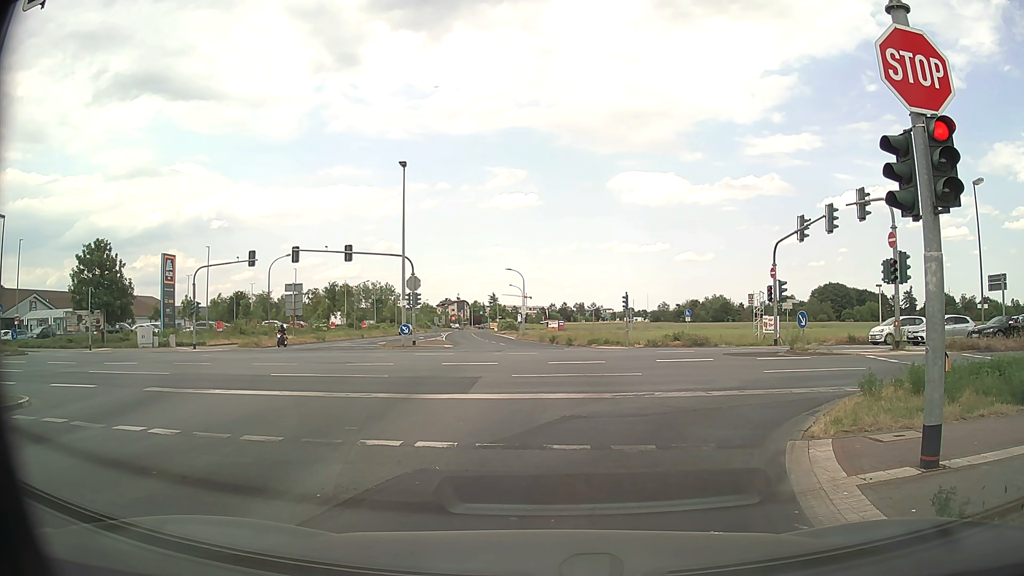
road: tertiary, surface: asphalt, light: Day
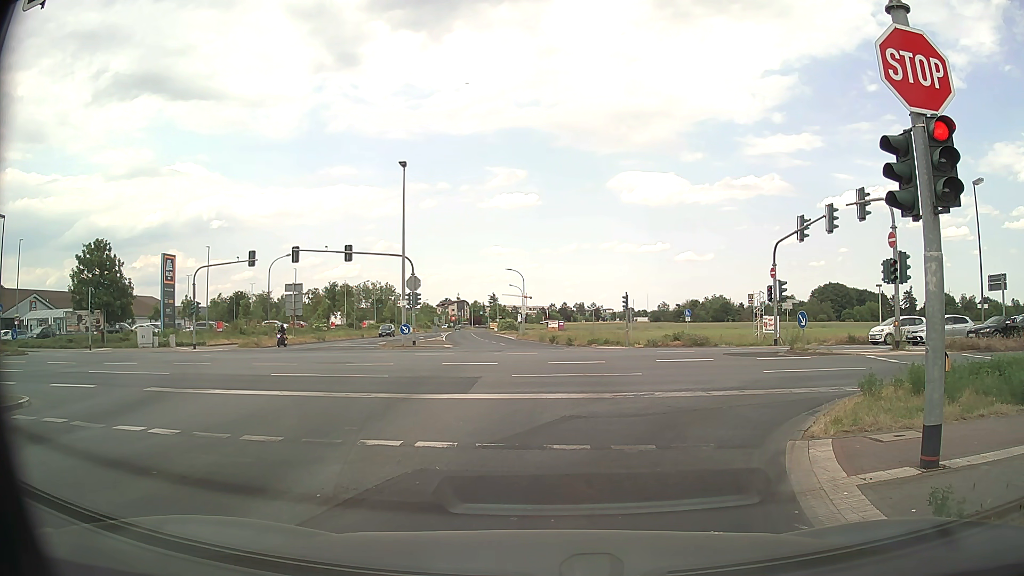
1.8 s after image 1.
(0.0, 0.0) m; 0°
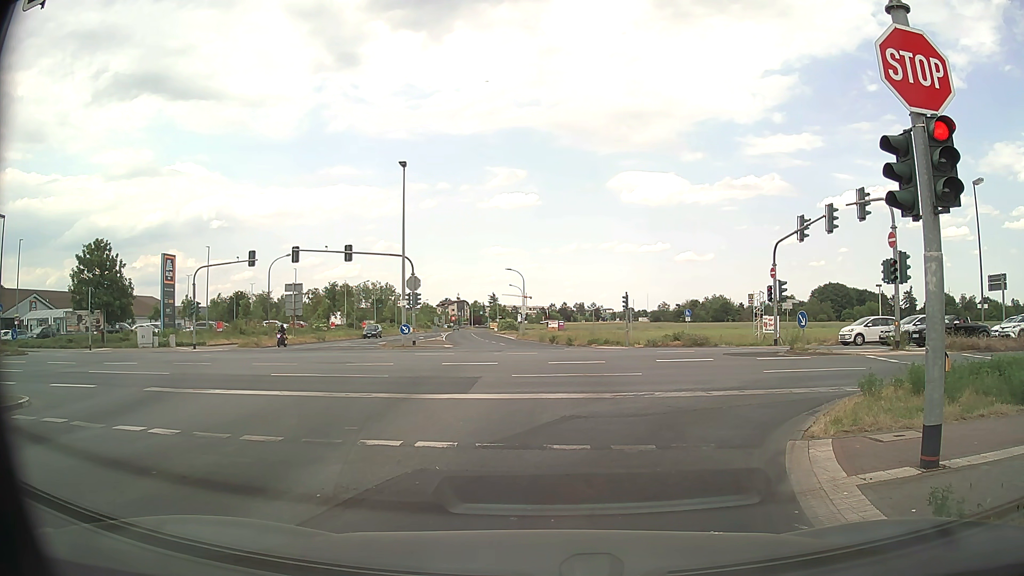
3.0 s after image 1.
(0.0, 0.0) m; 0°
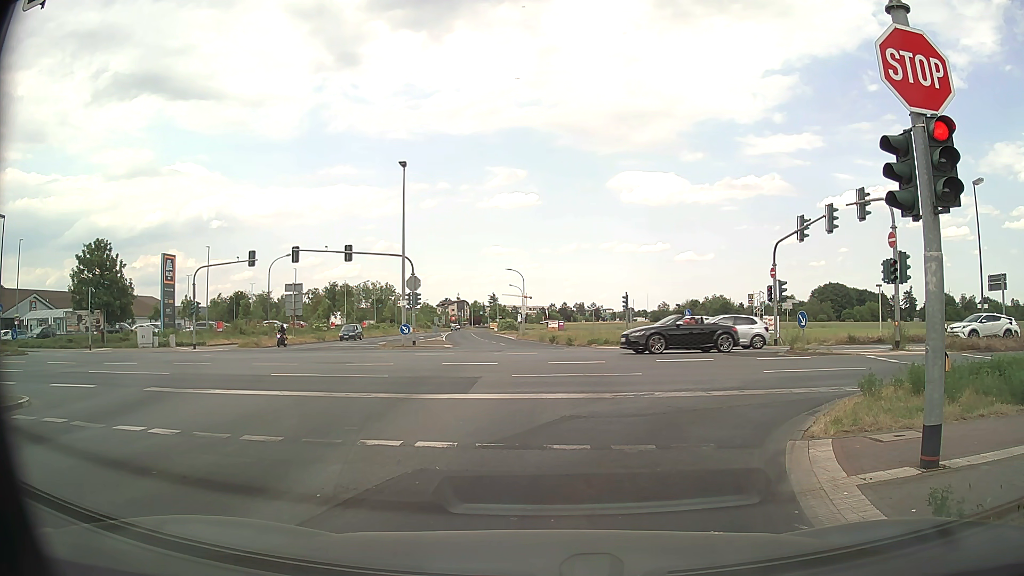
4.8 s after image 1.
(0.0, 0.0) m; 0°
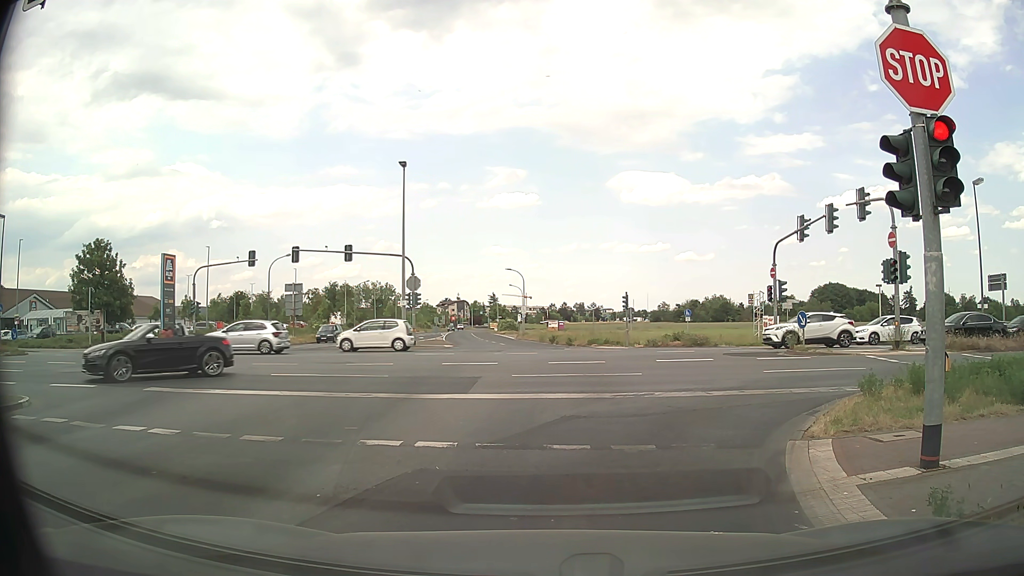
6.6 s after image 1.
(0.0, 0.0) m; 0°
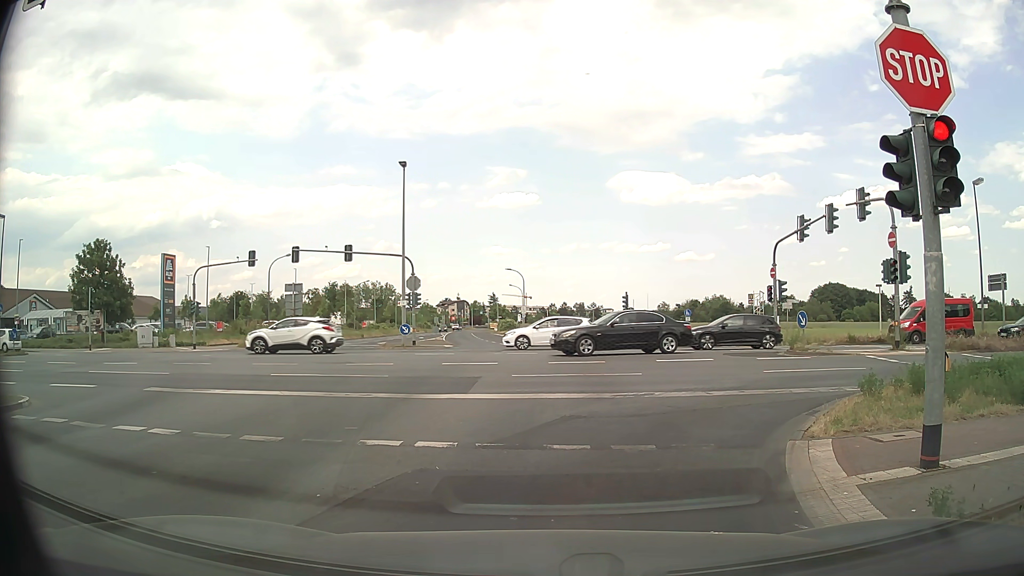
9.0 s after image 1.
(0.0, 0.0) m; 0°
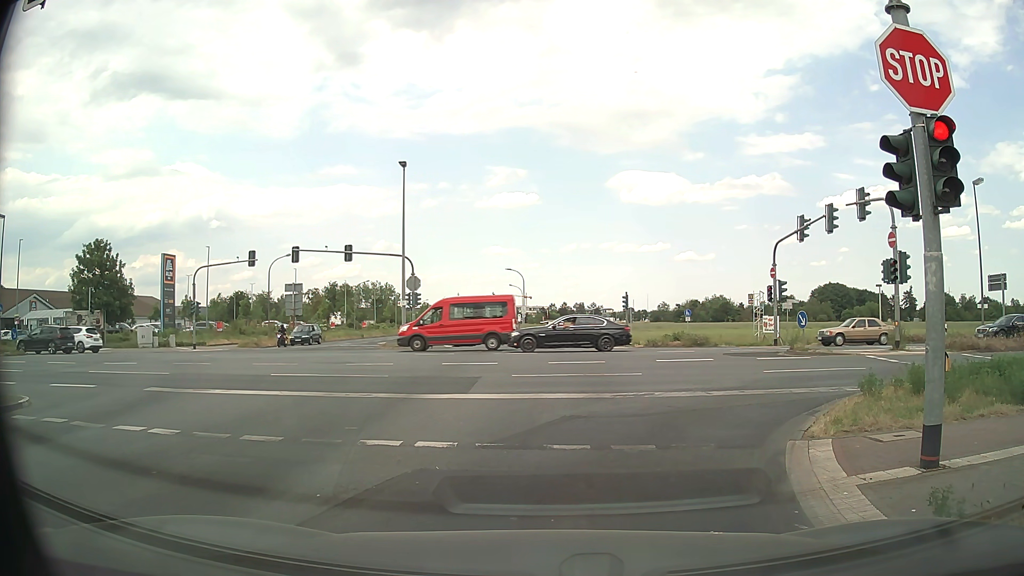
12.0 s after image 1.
(0.0, 0.0) m; 0°
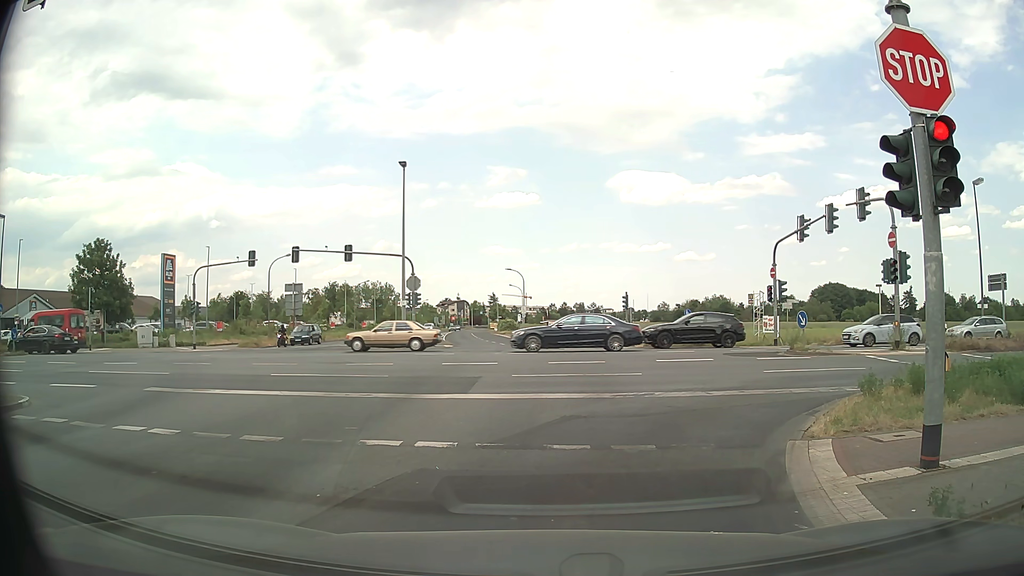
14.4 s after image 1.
(0.0, 0.0) m; 0°
